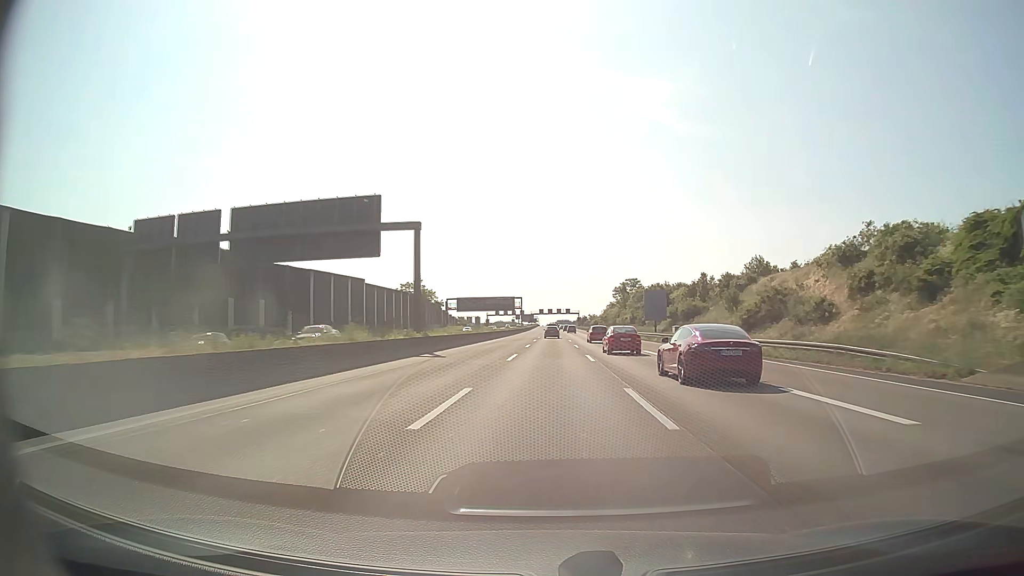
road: motorway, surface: asphalt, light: Day
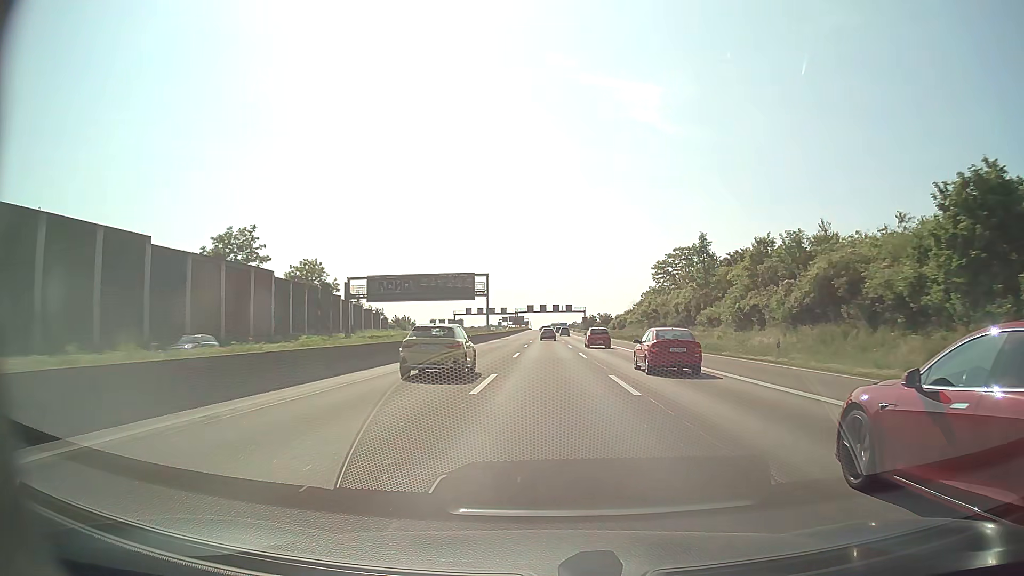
(+0.9, +84.9) m; 0°
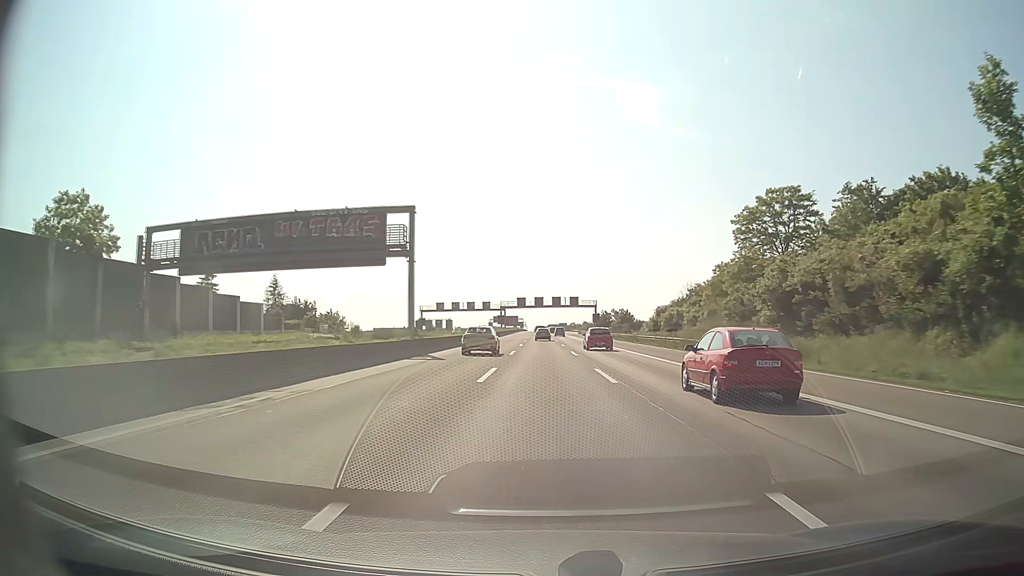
(+0.2, +51.0) m; 0°
(0, +10) (0, +20) (0, +30) (0, +40) (0, +50) (0, +60) (0, +70) (0, +80) (0, +90) (0, +100) m
